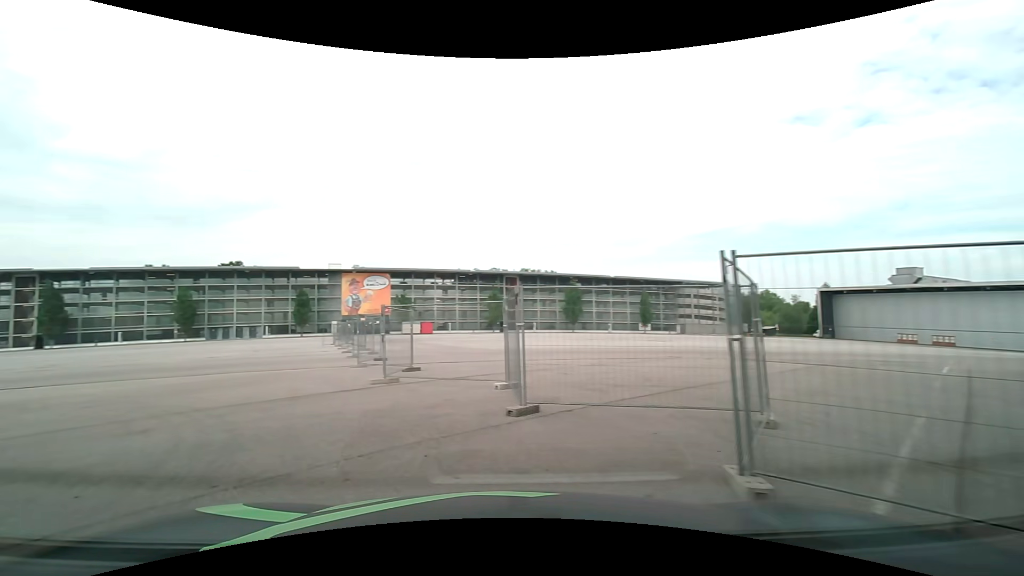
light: Day
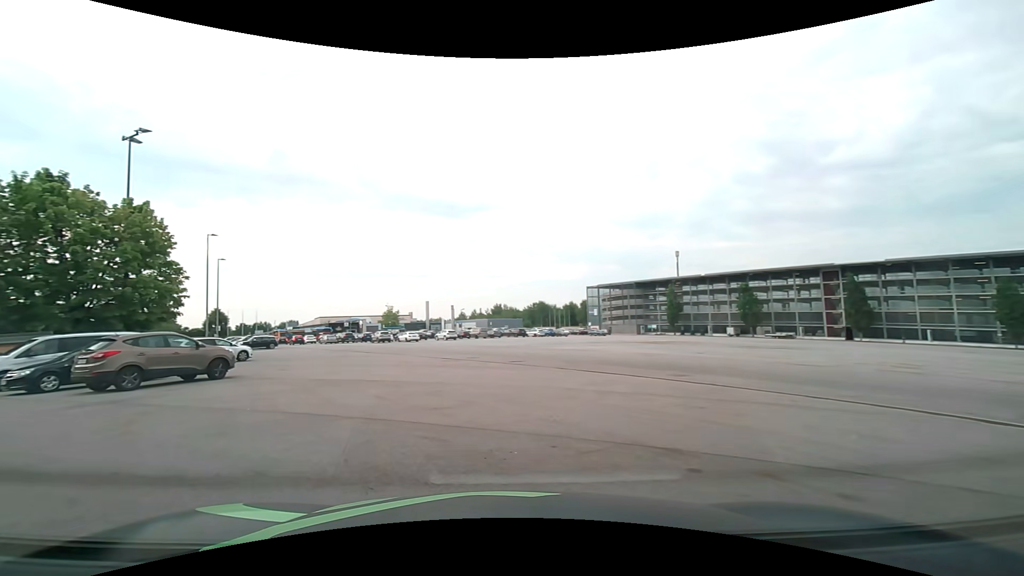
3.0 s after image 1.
(-7.9, +8.1) m; -79°
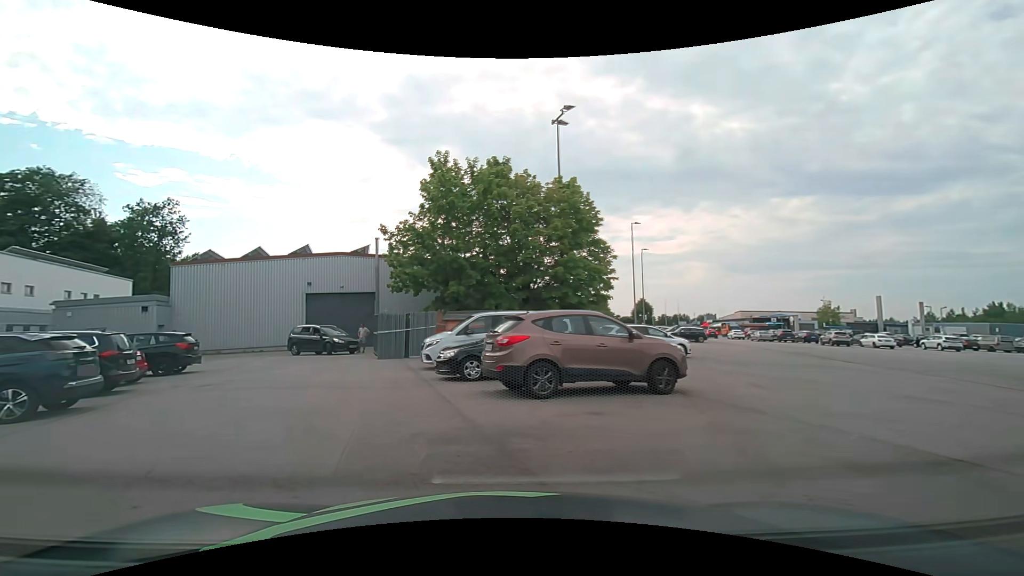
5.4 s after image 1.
(-3.4, +8.3) m; -45°
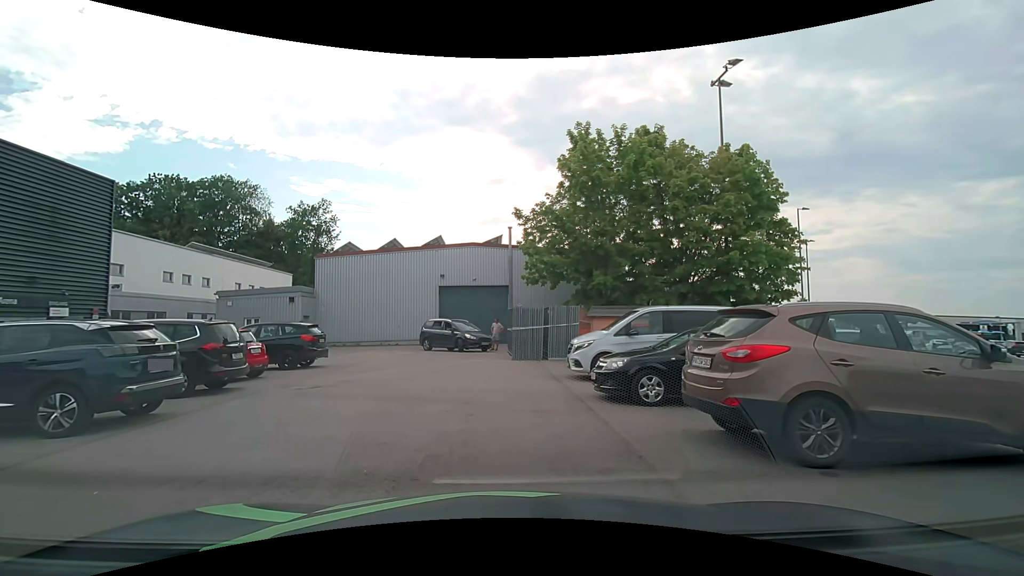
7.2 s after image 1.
(-0.6, +3.7) m; -15°
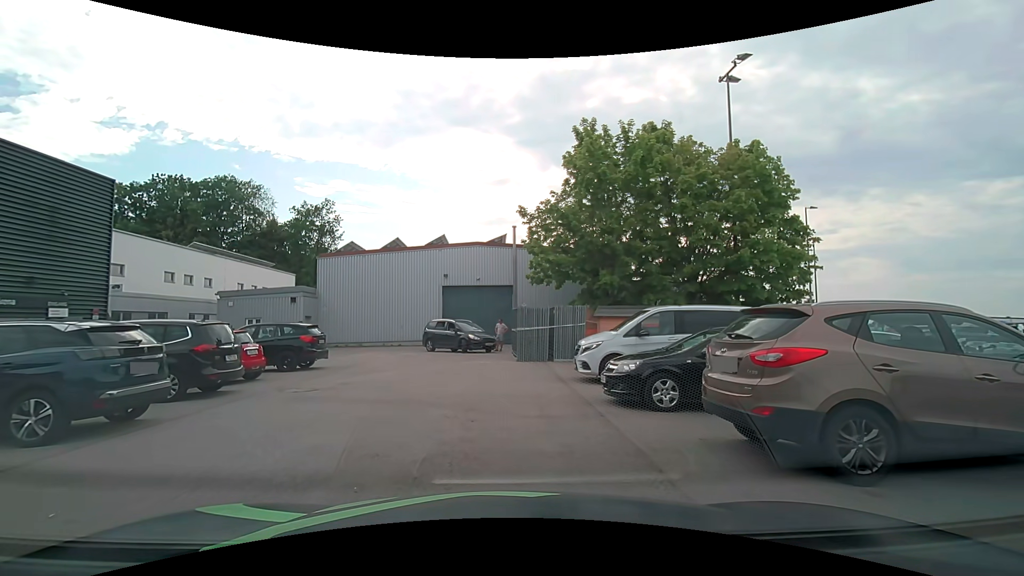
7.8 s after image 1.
(0.0, +0.4) m; 0°
